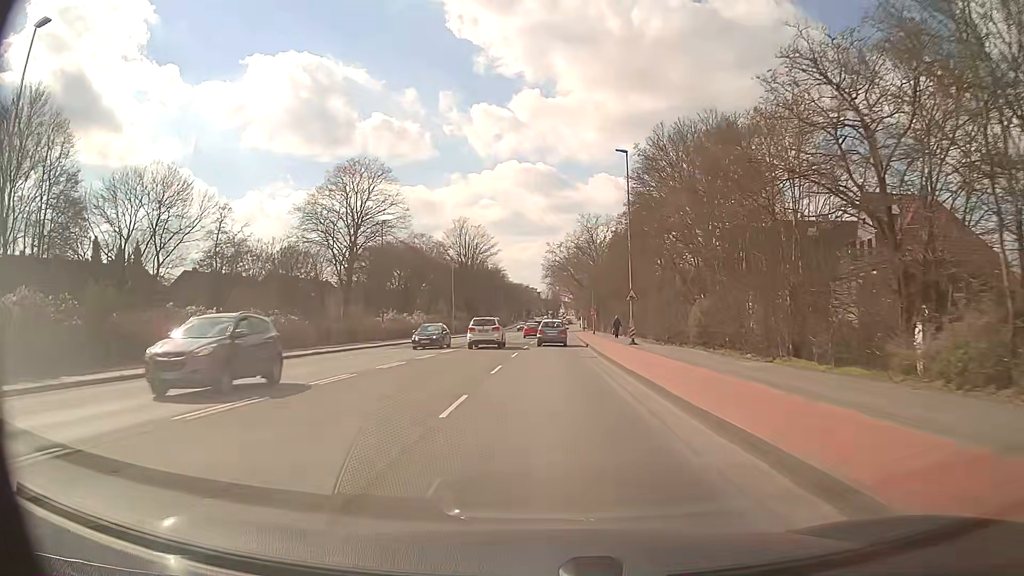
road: secondary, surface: asphalt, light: Day
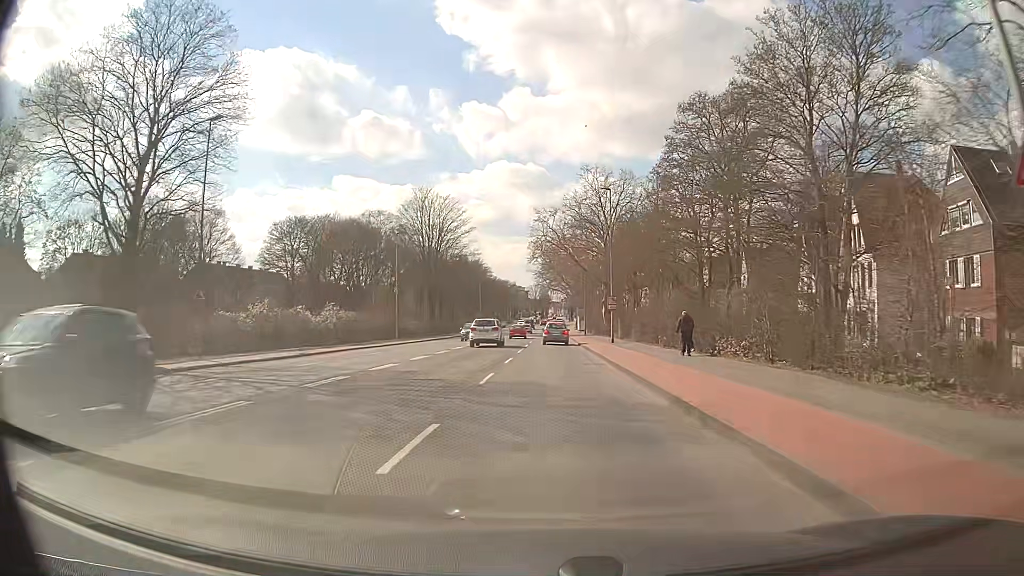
(+0.3, +30.9) m; +1°
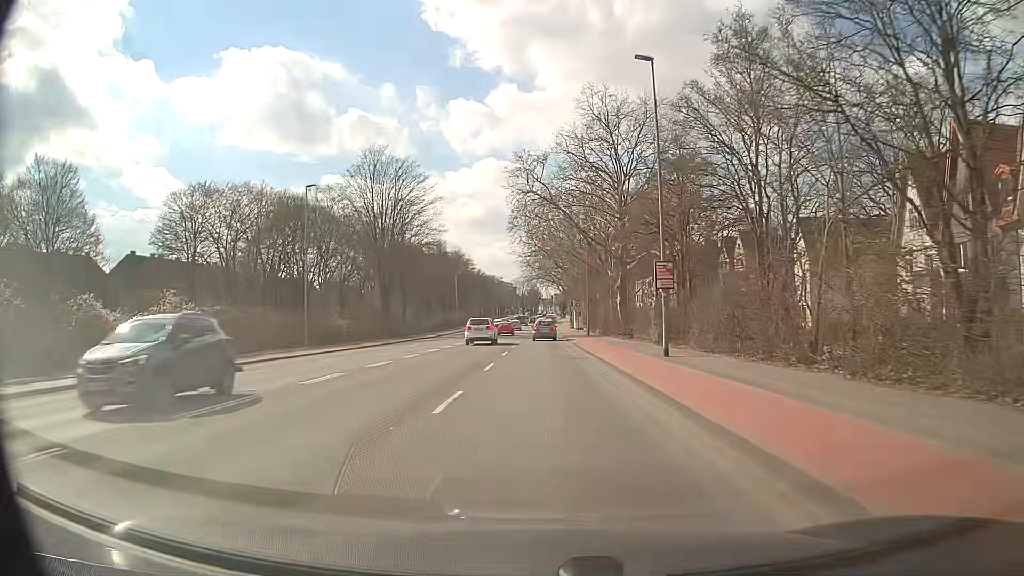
(+0.2, +23.1) m; +1°
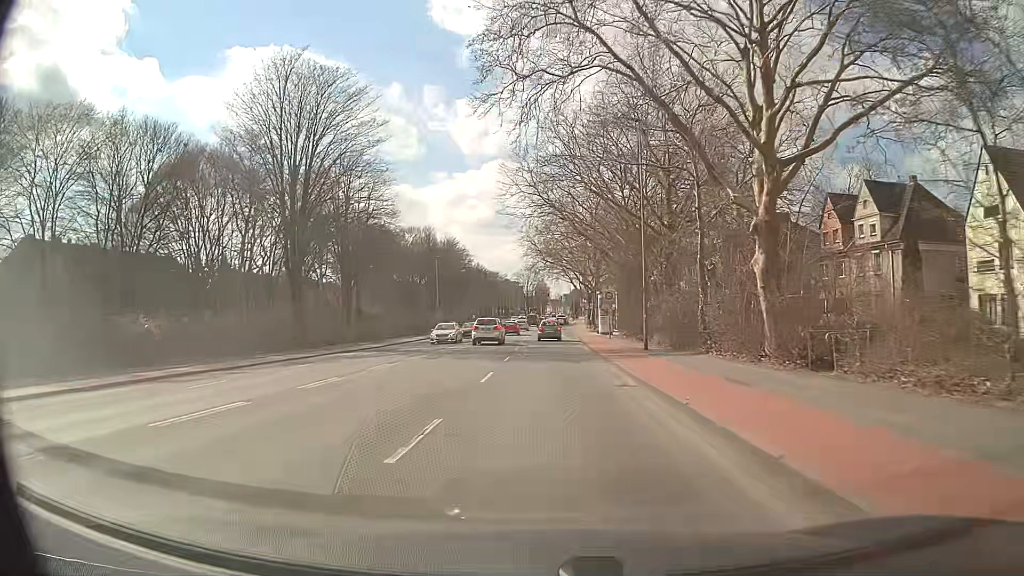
(+0.1, +30.6) m; 0°
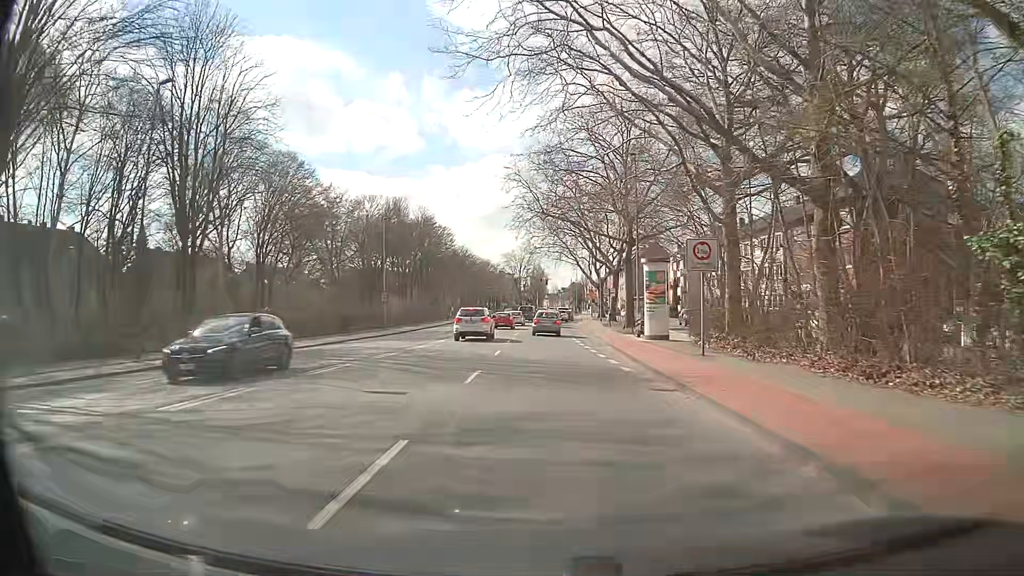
(-0.1, +30.1) m; 0°
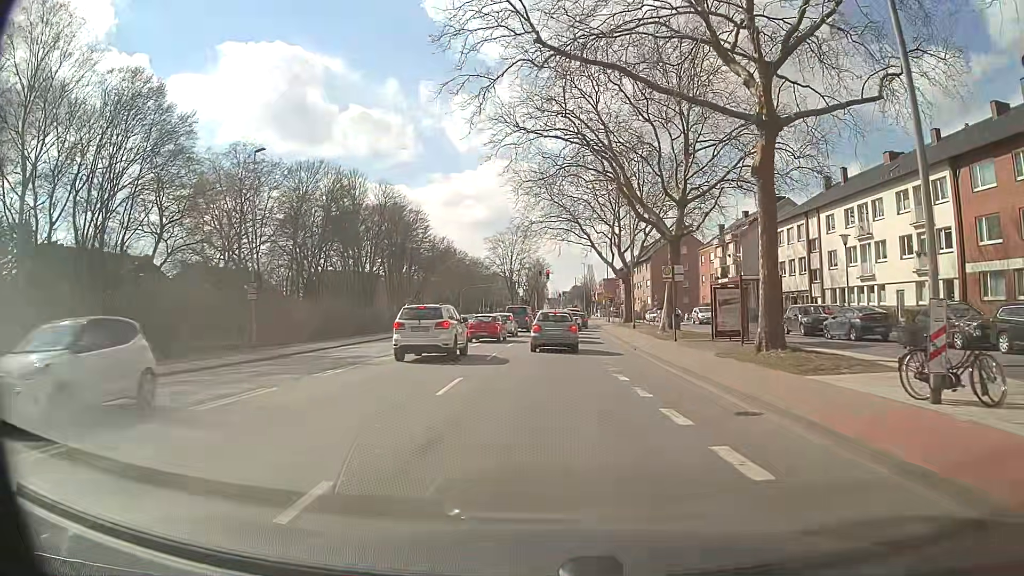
(+0.2, +28.9) m; 0°
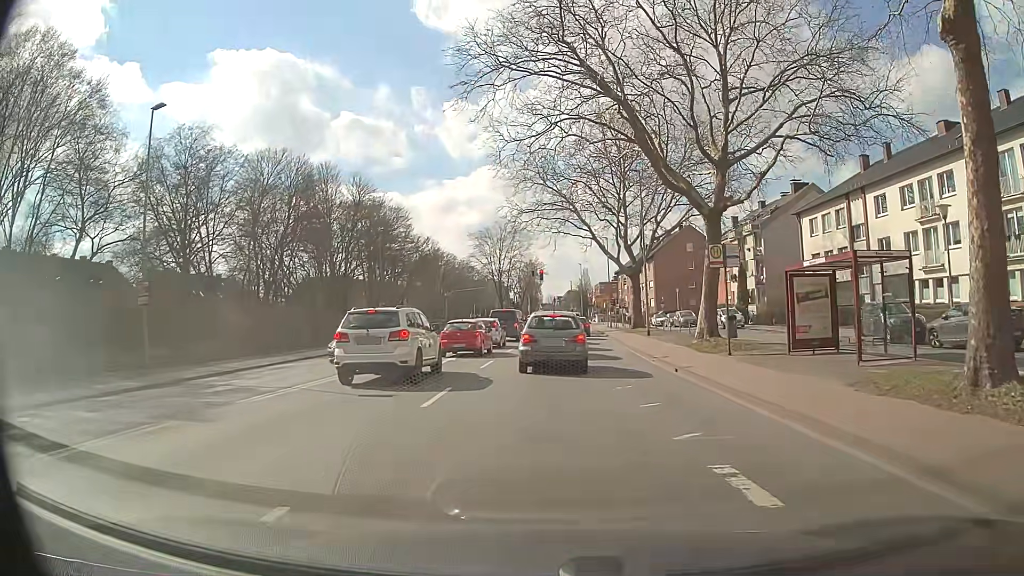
(+0.1, +9.5) m; +1°
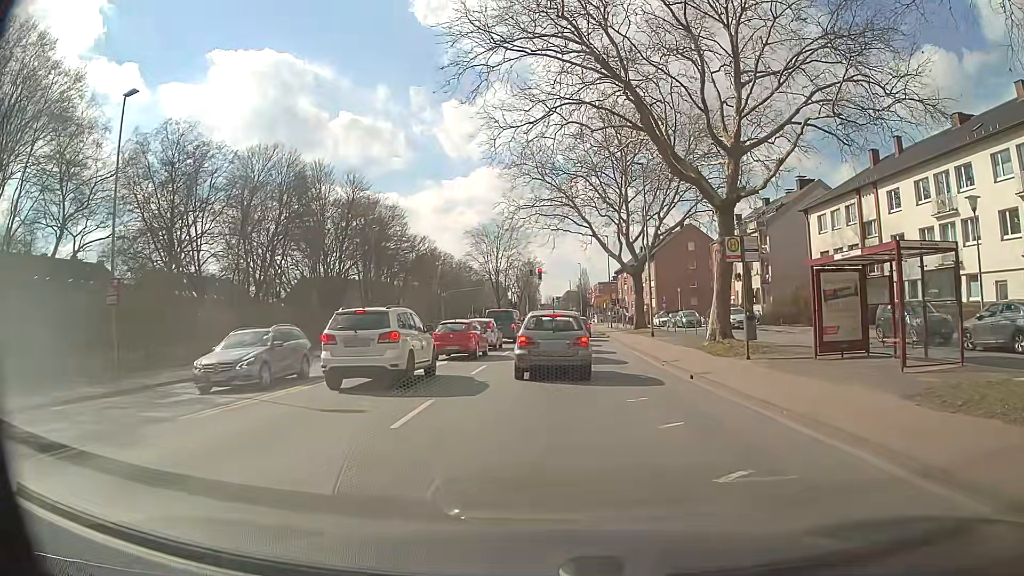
(0.0, +2.0) m; -1°
